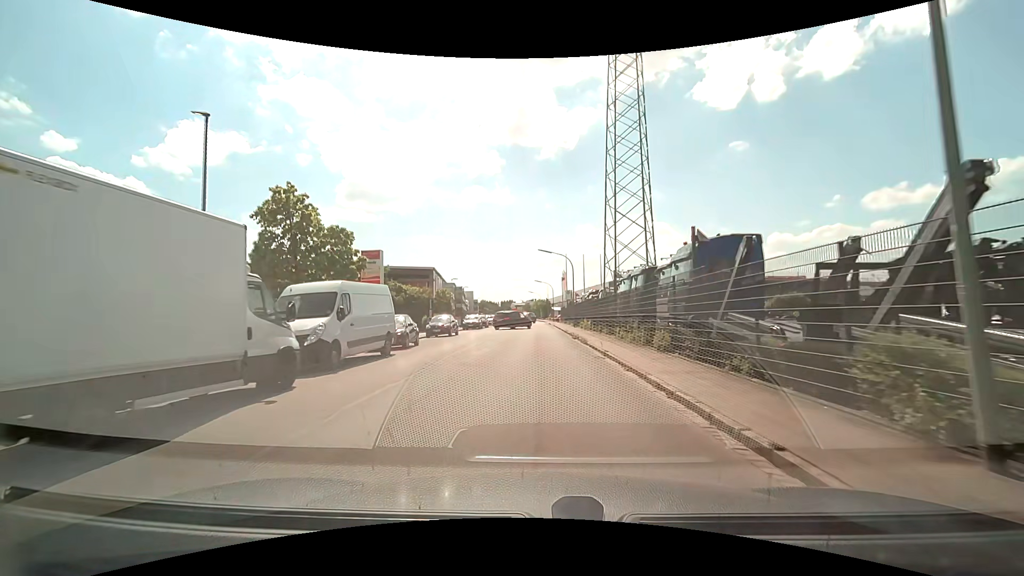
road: unclassified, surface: asphalt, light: Day
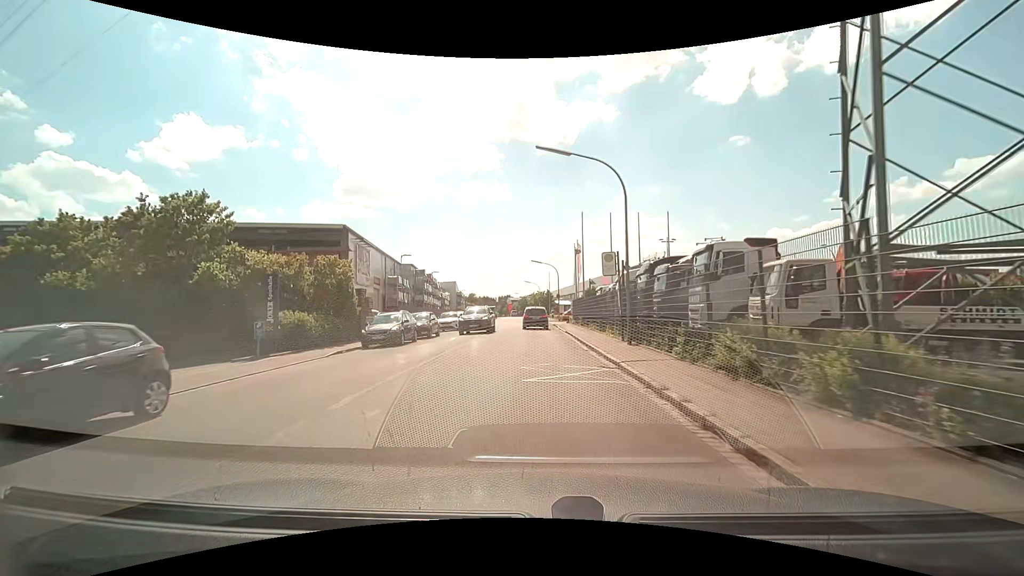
(-0.1, +28.4) m; 0°
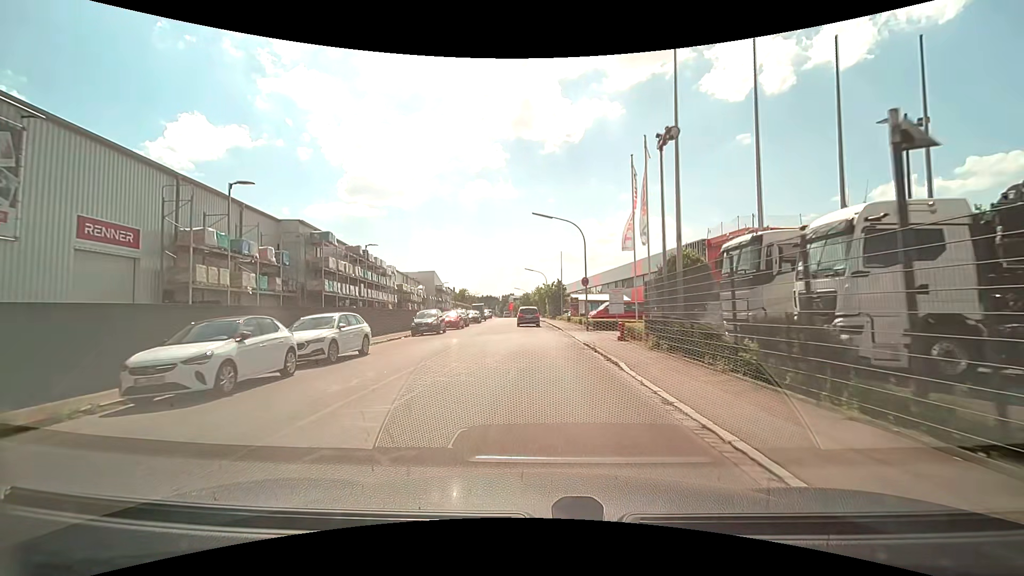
(-0.3, +29.0) m; -1°
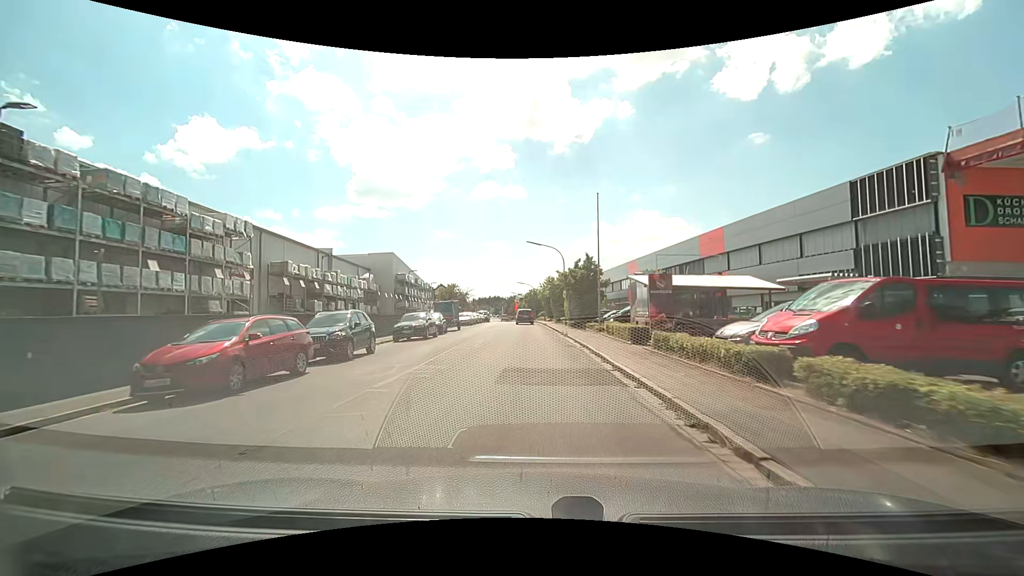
(0.0, +29.6) m; -1°
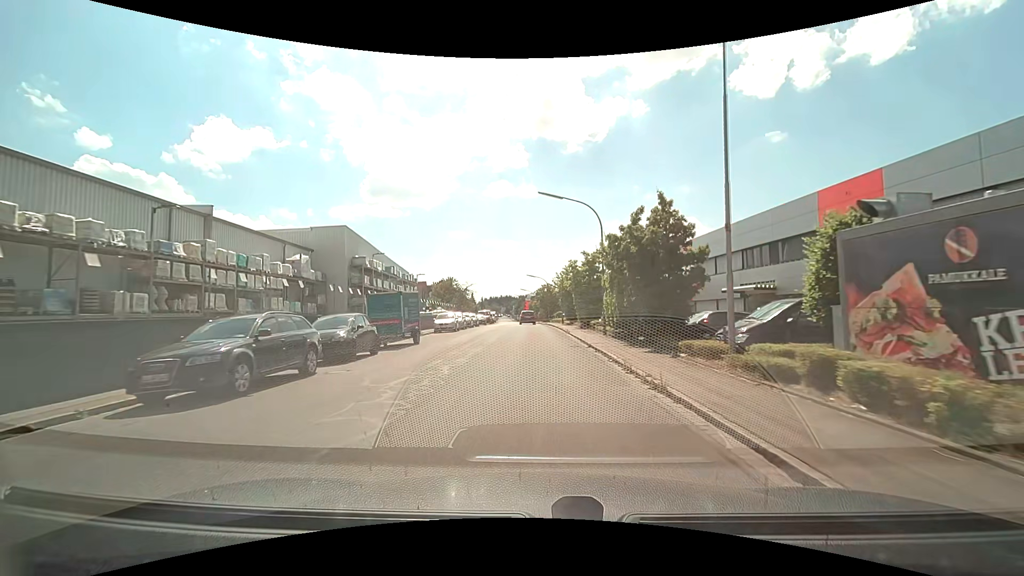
(-0.2, +18.1) m; -1°
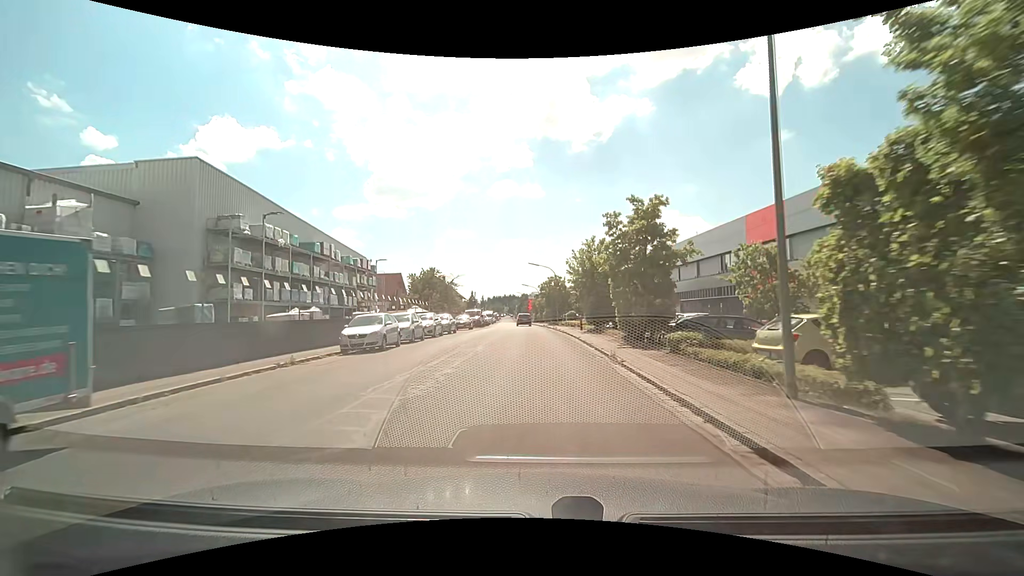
(-0.2, +18.2) m; 0°
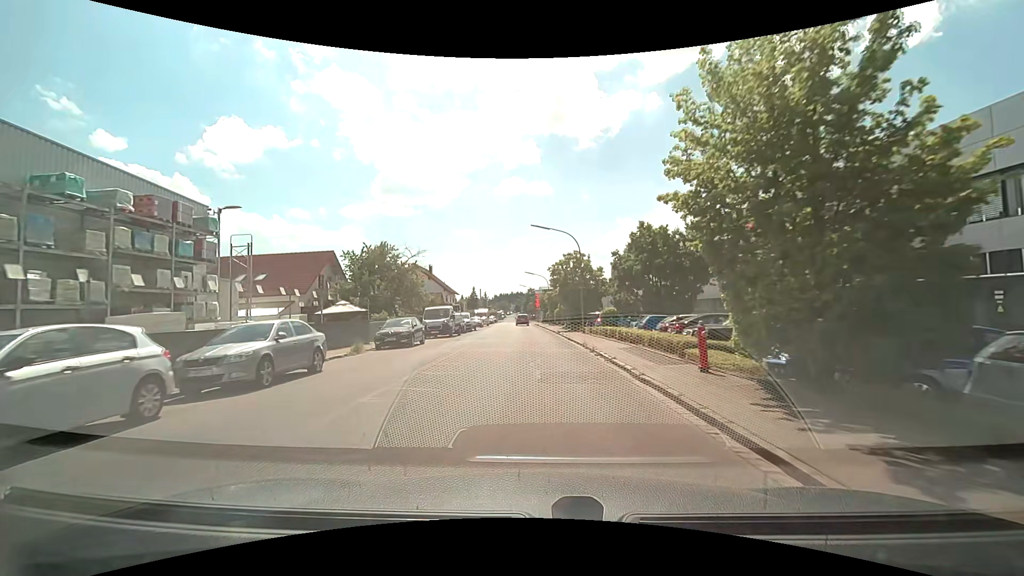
(-0.3, +24.5) m; -1°
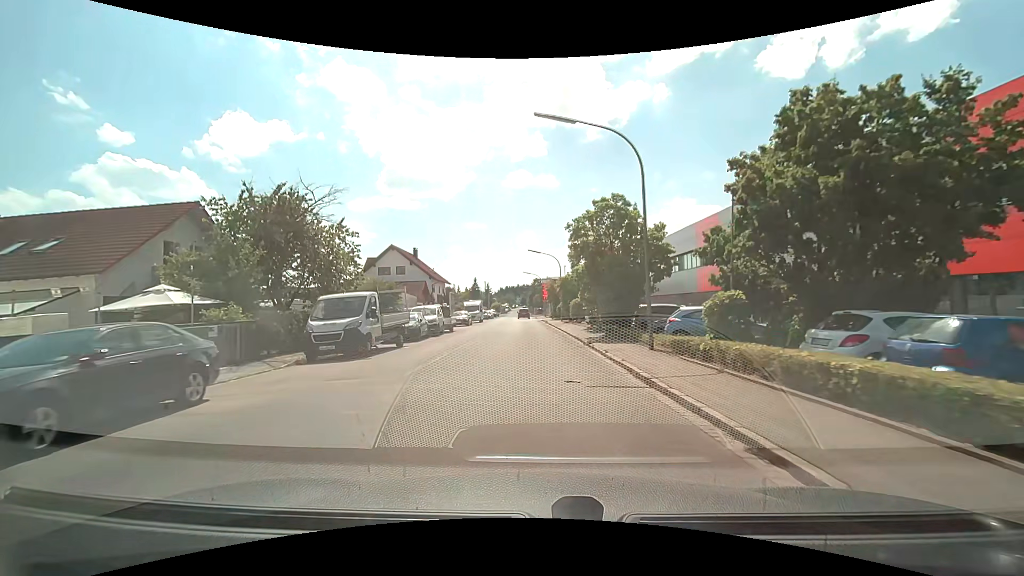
(-0.2, +18.1) m; -1°
(0, +10) (0, +20) (0, +30) (-1, +40) (-1, +50) (-1, +60) (-2, +70) (-2, +80) (-2, +90) (-3, +100) m
